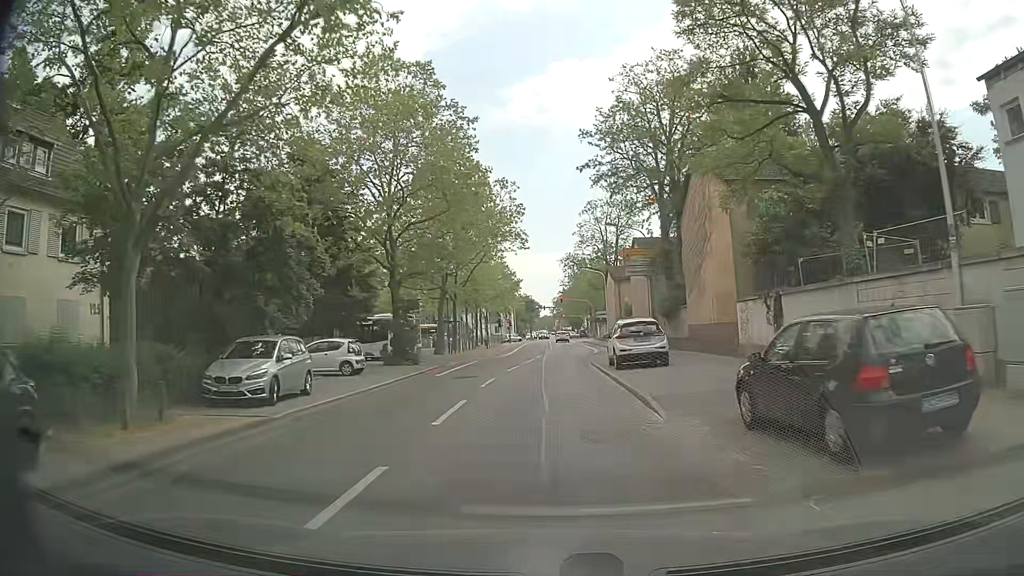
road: secondary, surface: asphalt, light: Day
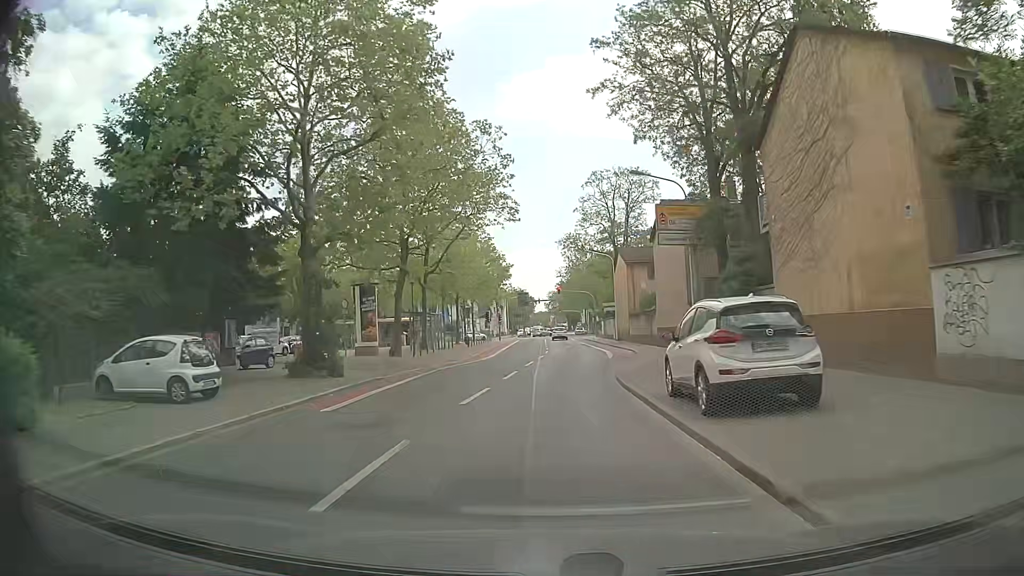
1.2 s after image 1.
(+0.2, +12.8) m; +1°
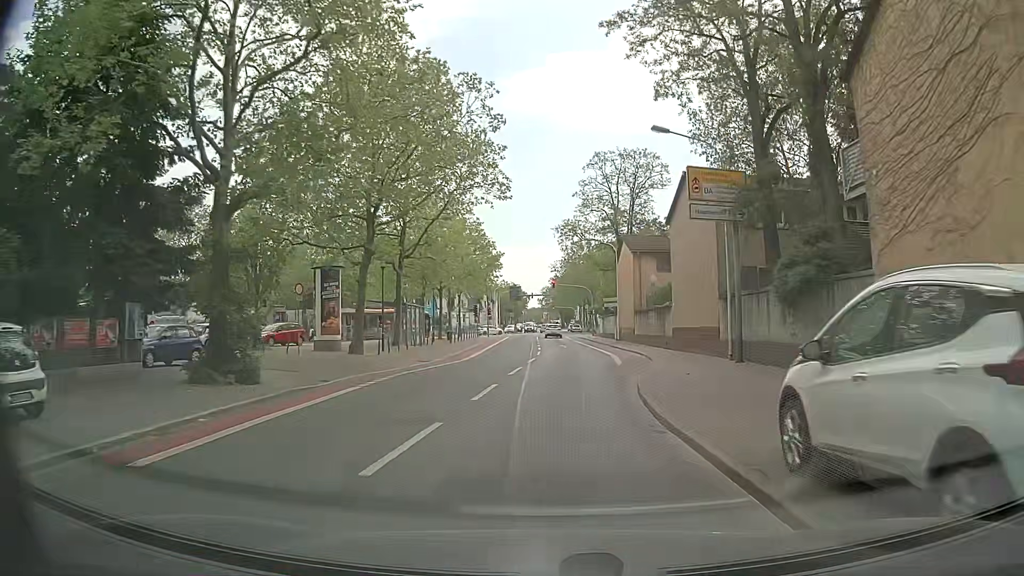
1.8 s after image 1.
(0.0, +6.4) m; +1°
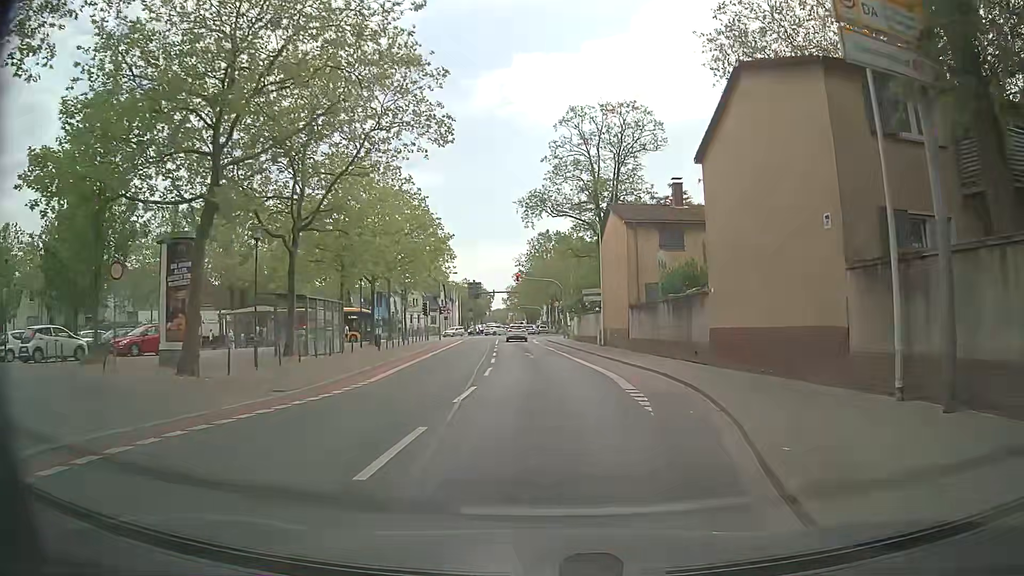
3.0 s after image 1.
(+0.2, +12.6) m; +2°
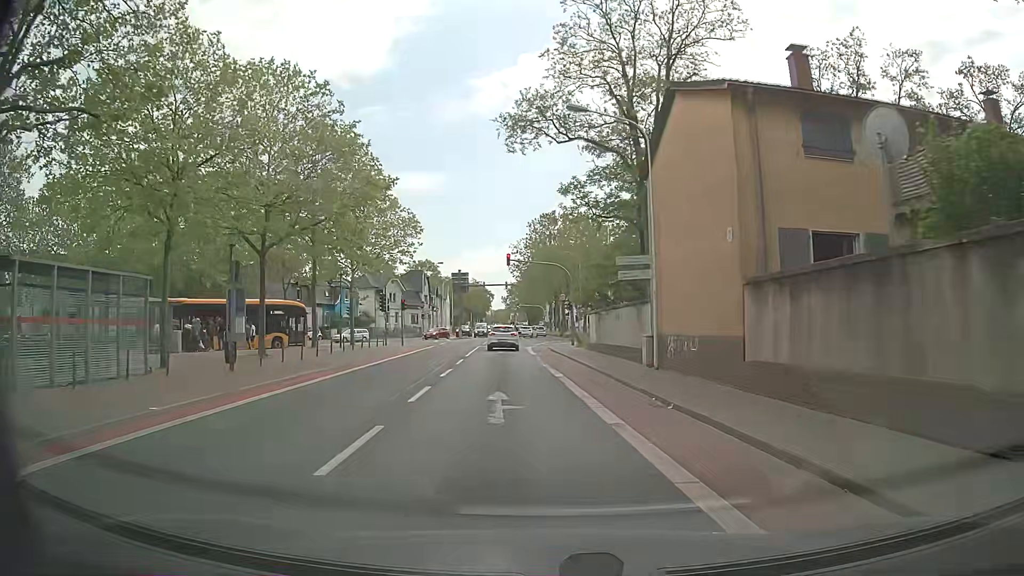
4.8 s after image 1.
(+0.3, +18.2) m; +1°
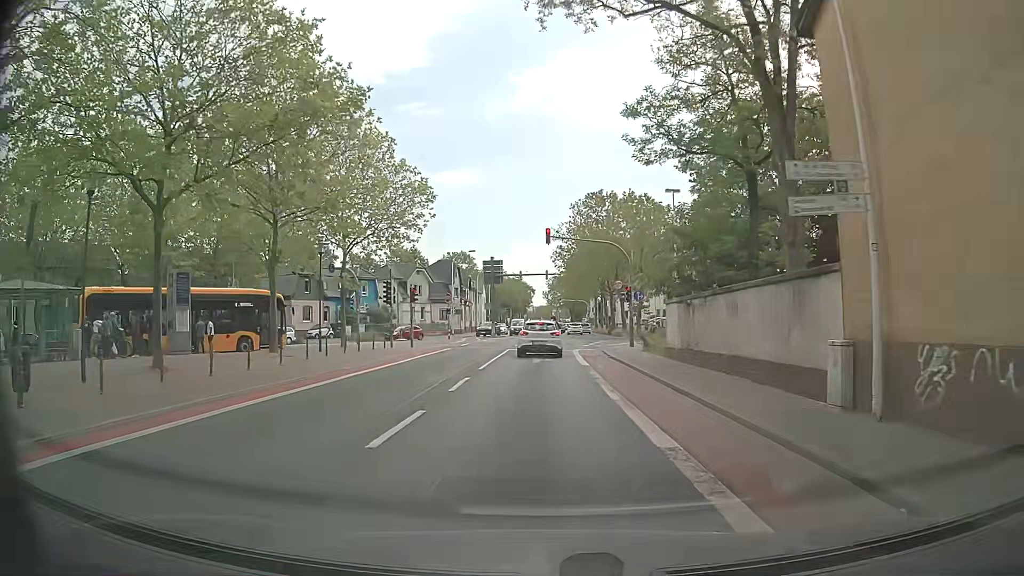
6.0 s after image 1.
(-0.5, +10.8) m; -5°
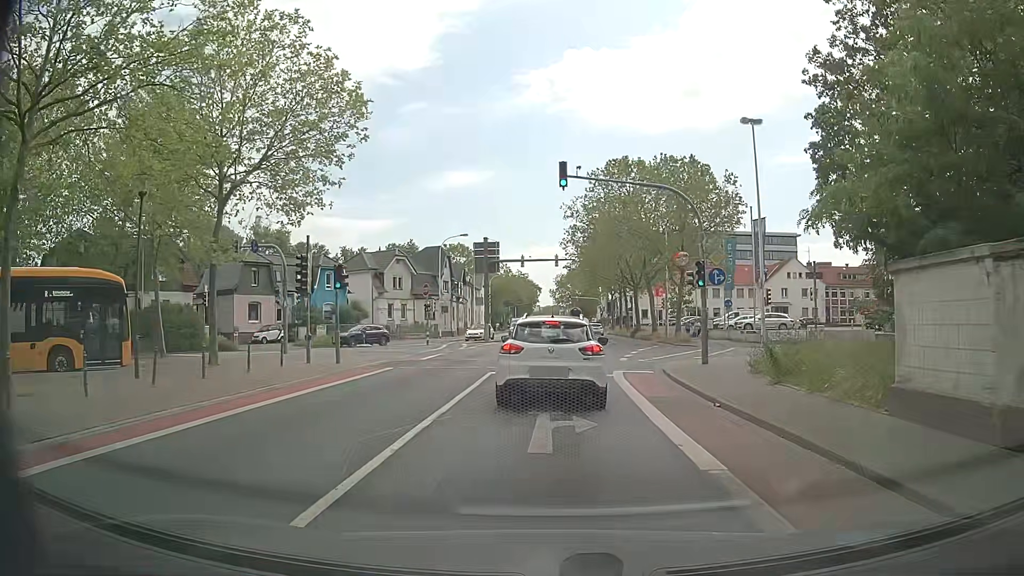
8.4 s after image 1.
(+0.1, +14.8) m; 0°
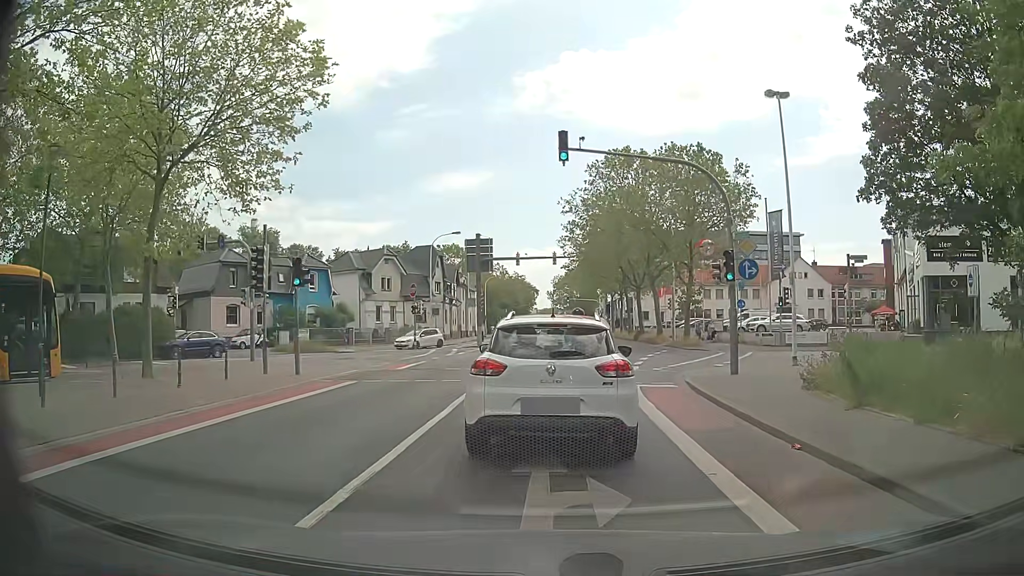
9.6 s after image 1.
(0.0, +3.5) m; -1°
